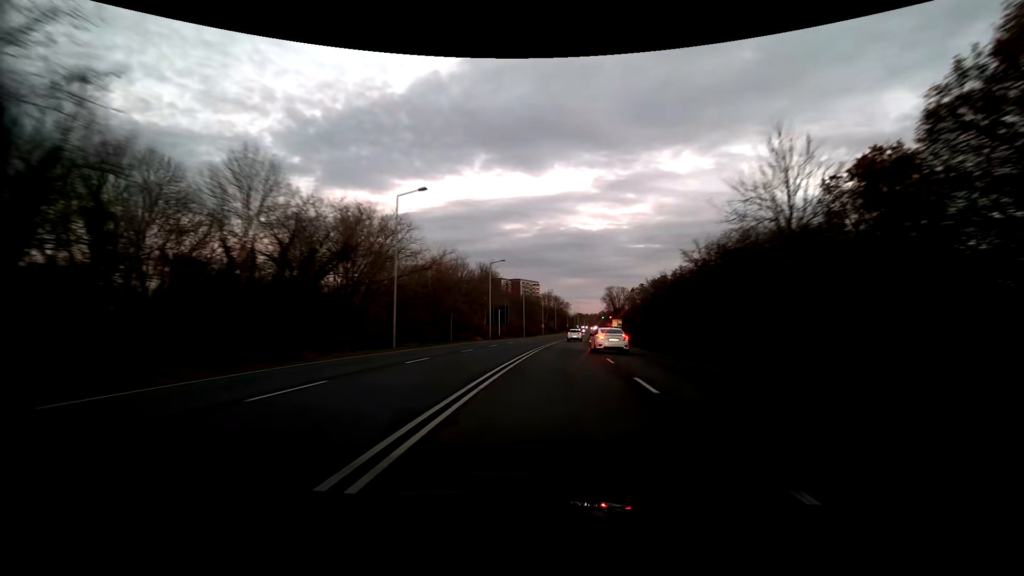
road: secondary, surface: asphalt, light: Dusk
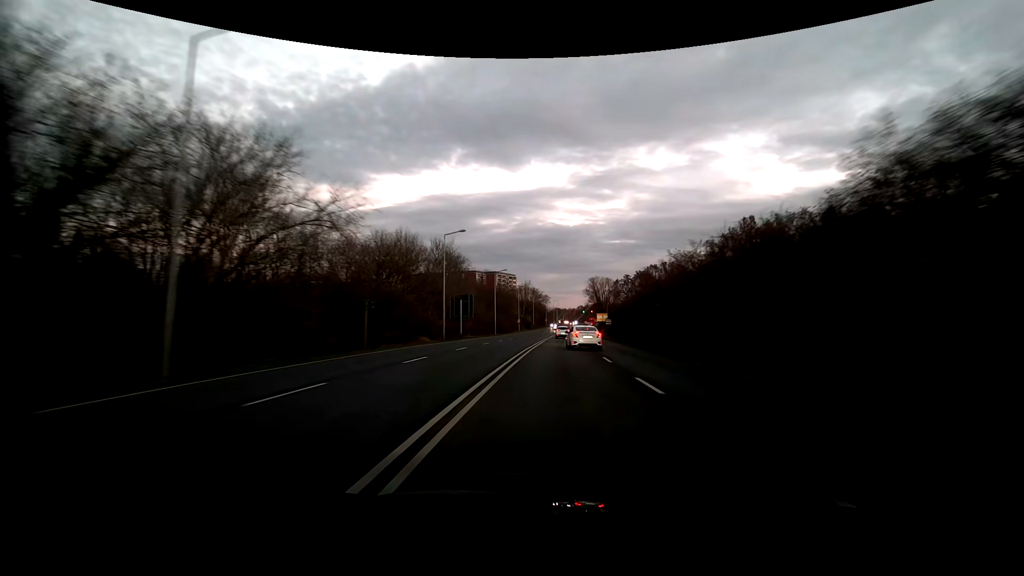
(+0.5, +18.4) m; +3°
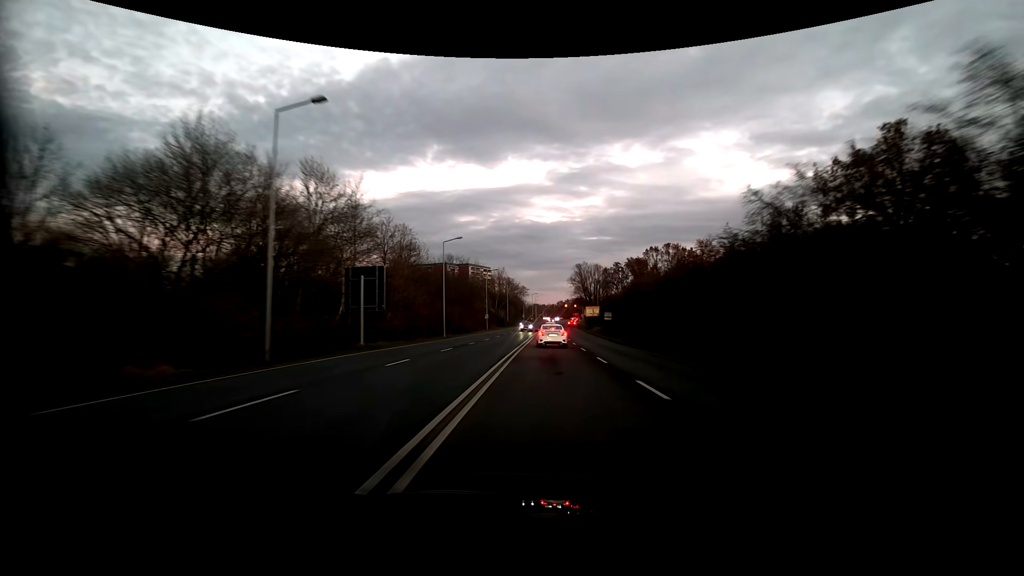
(+0.7, +28.1) m; +3°
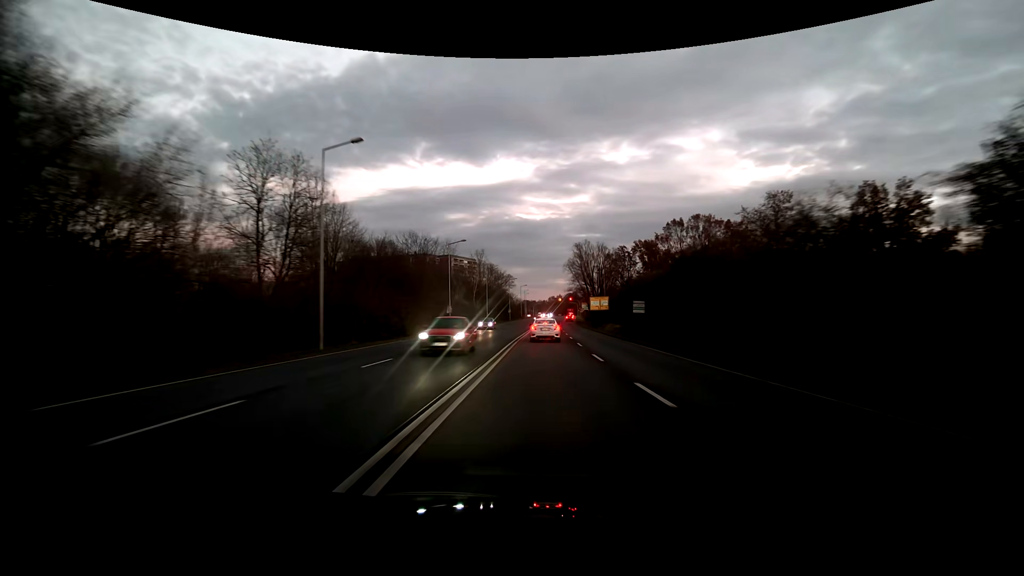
(+0.3, +28.2) m; +1°
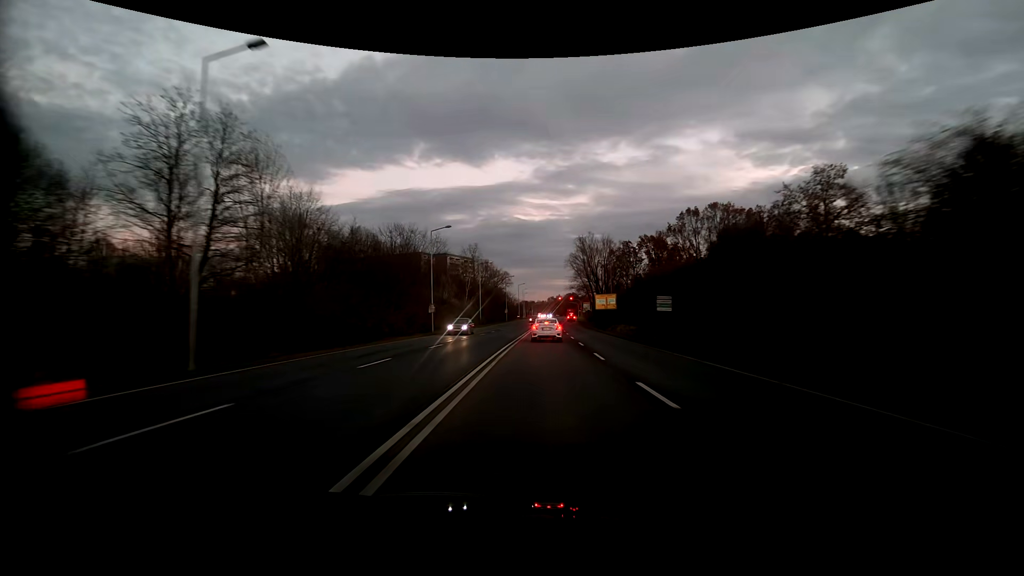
(0.0, +9.2) m; 0°
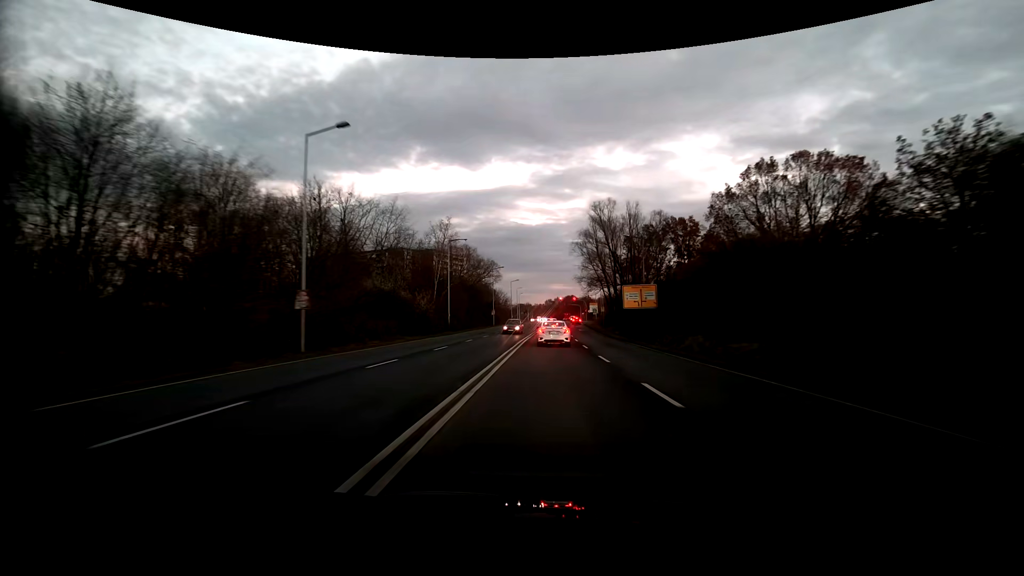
(+0.2, +26.6) m; 0°
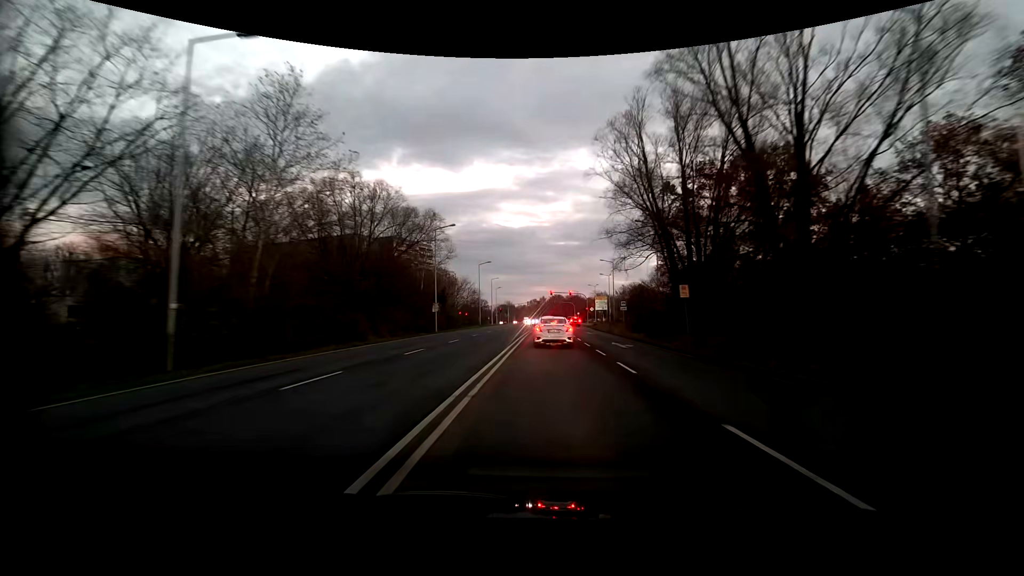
(+0.5, +40.4) m; +2°
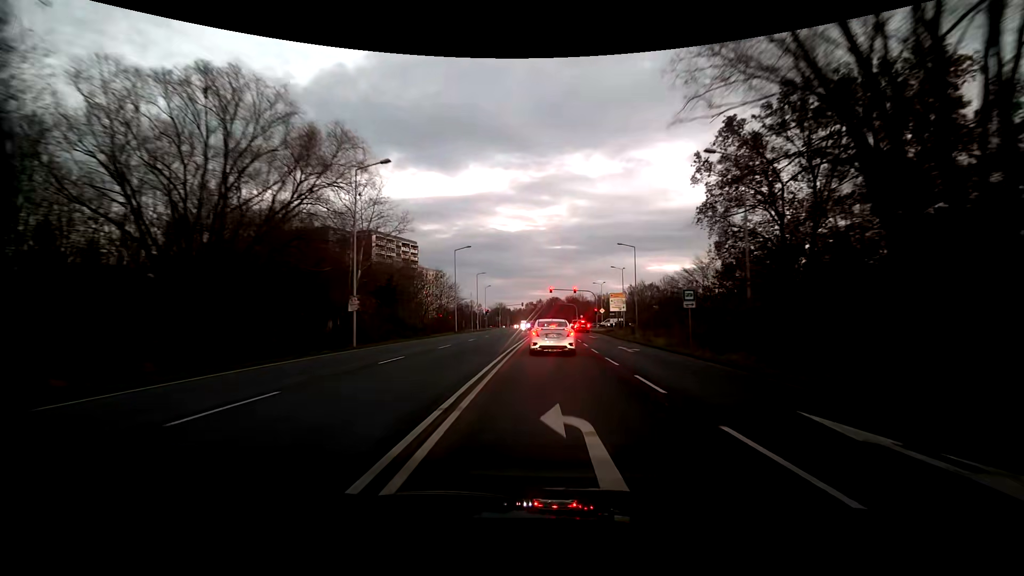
(+0.1, +20.7) m; 0°
